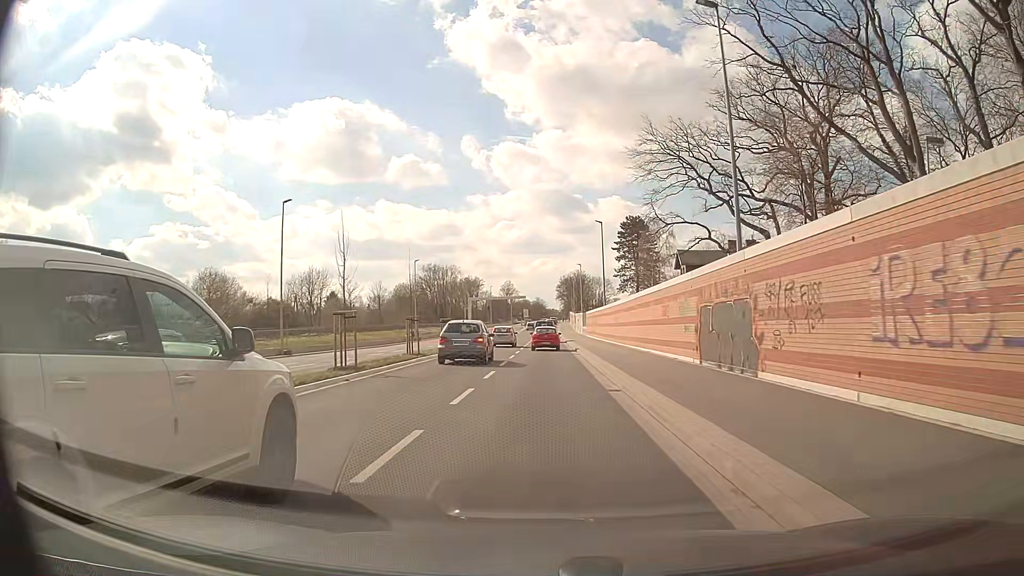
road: secondary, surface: asphalt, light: Day
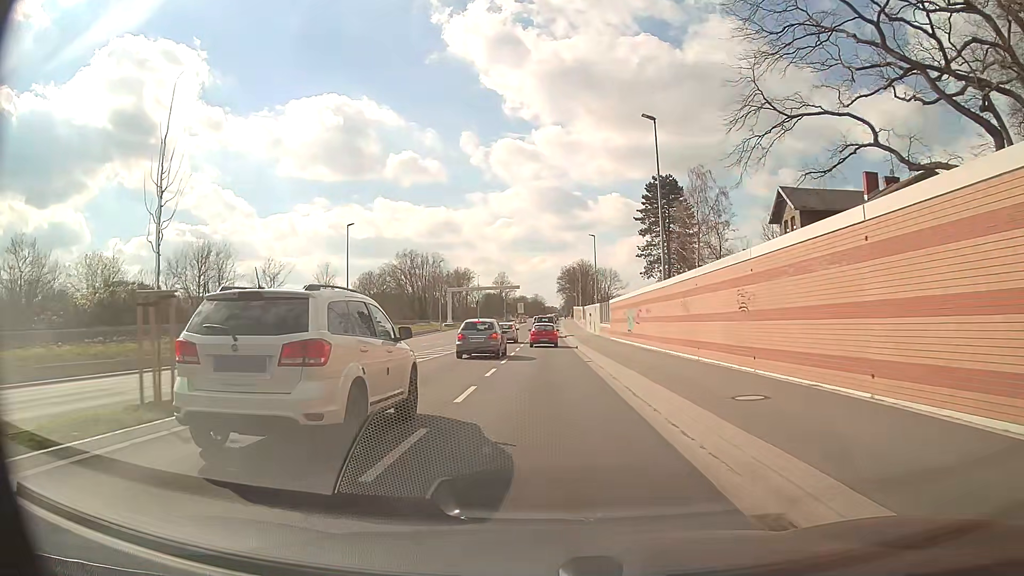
(0.0, +30.5) m; -1°
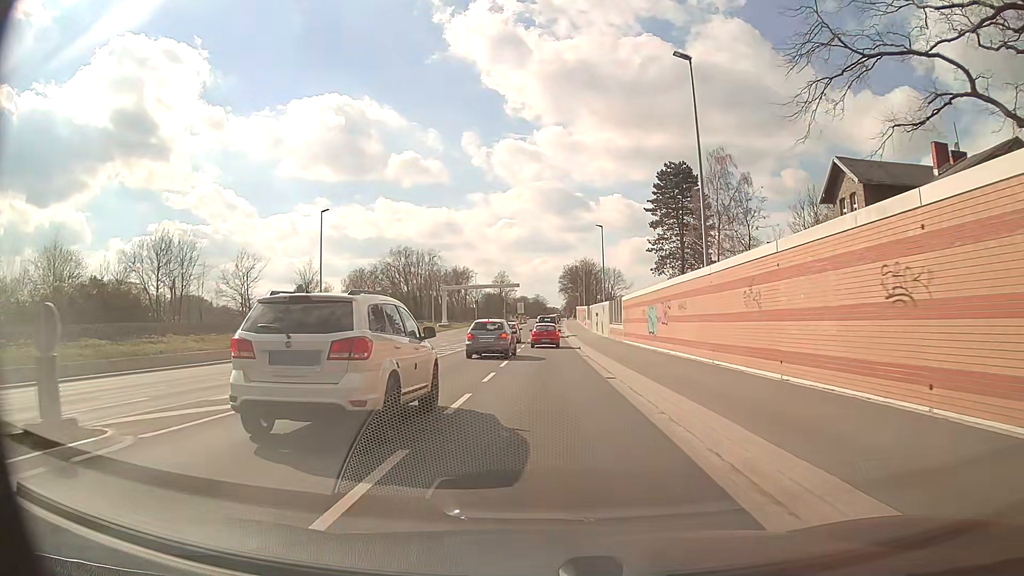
(0.0, +7.6) m; +1°
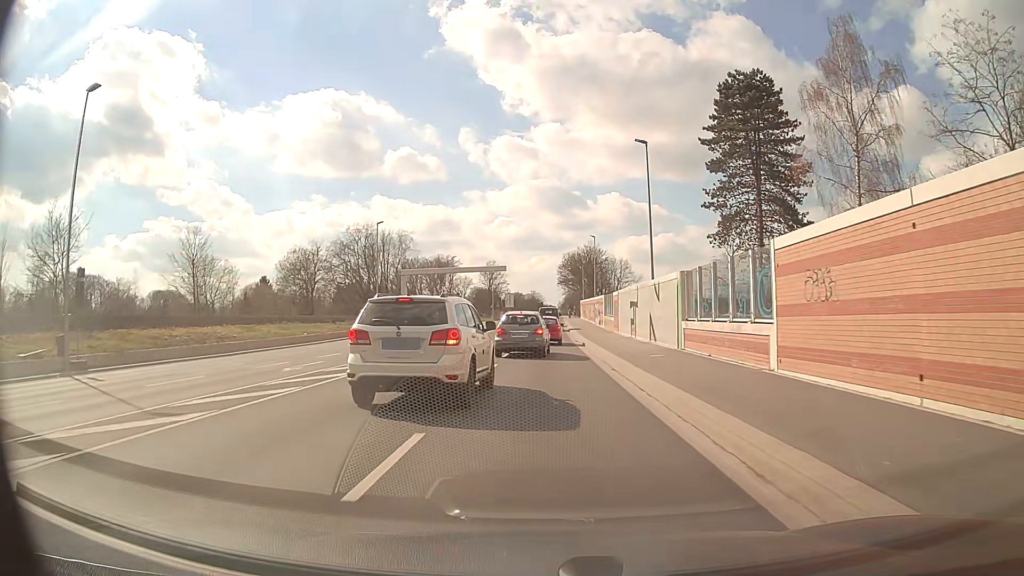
(0.0, +29.6) m; 0°
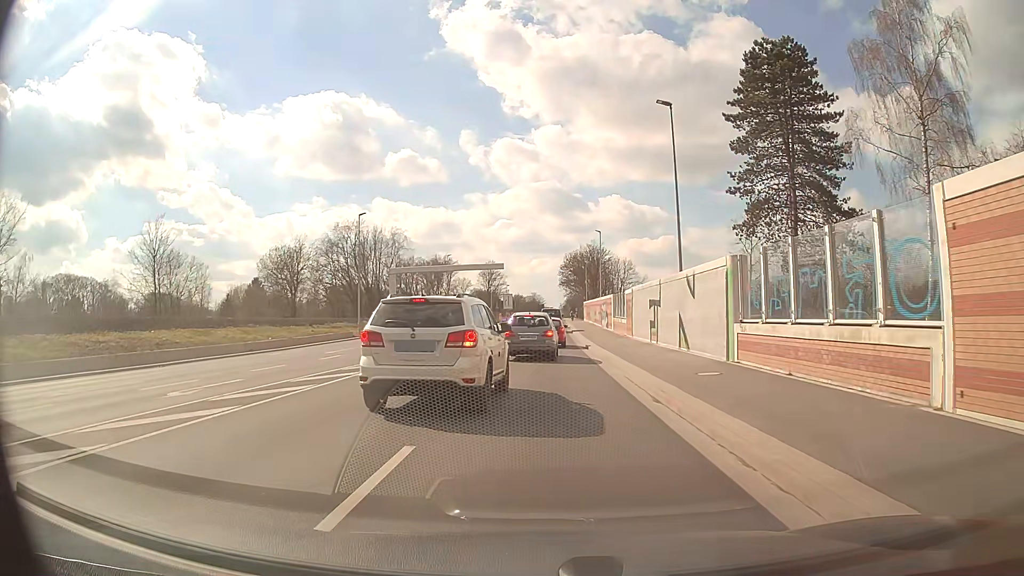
(0.0, +6.8) m; 0°
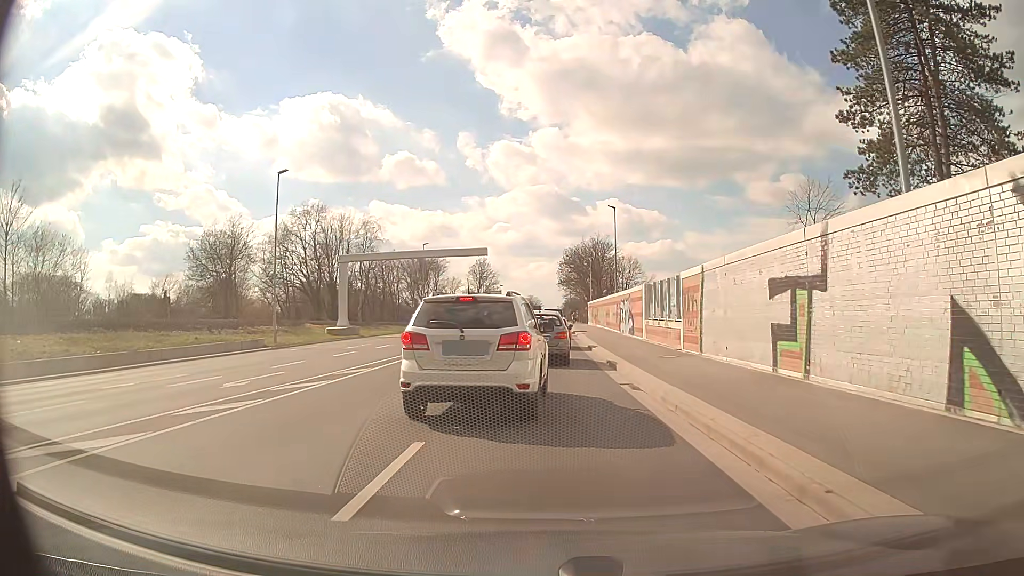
(0.0, +17.8) m; 0°
(0, +10) (0, +20) (0, +30) (0, +40) (+1, +50) (+1, +60) (+1, +70) (+1, +80) (+1, +90) (+1, +100) m
